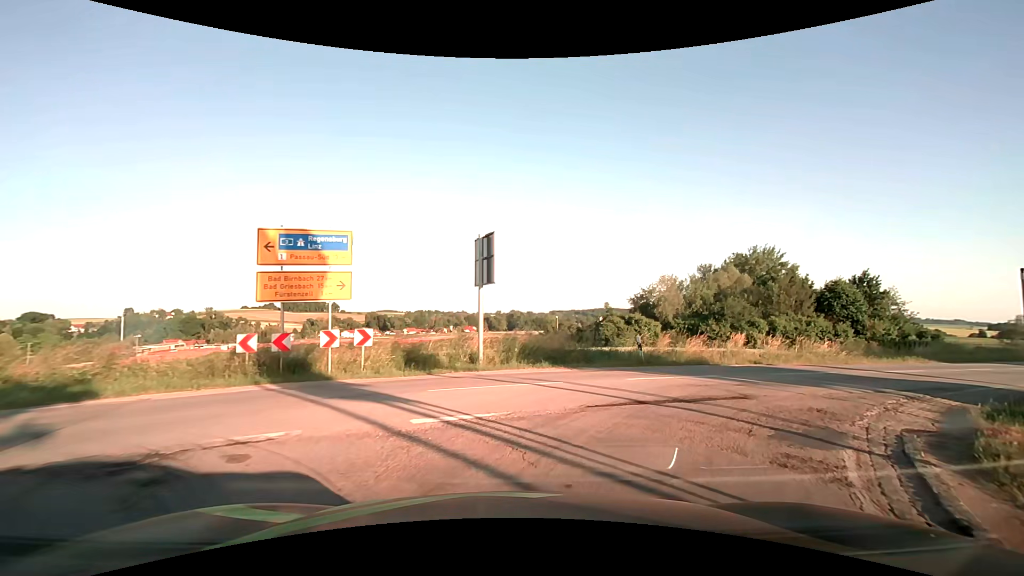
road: secondary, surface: asphalt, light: Day
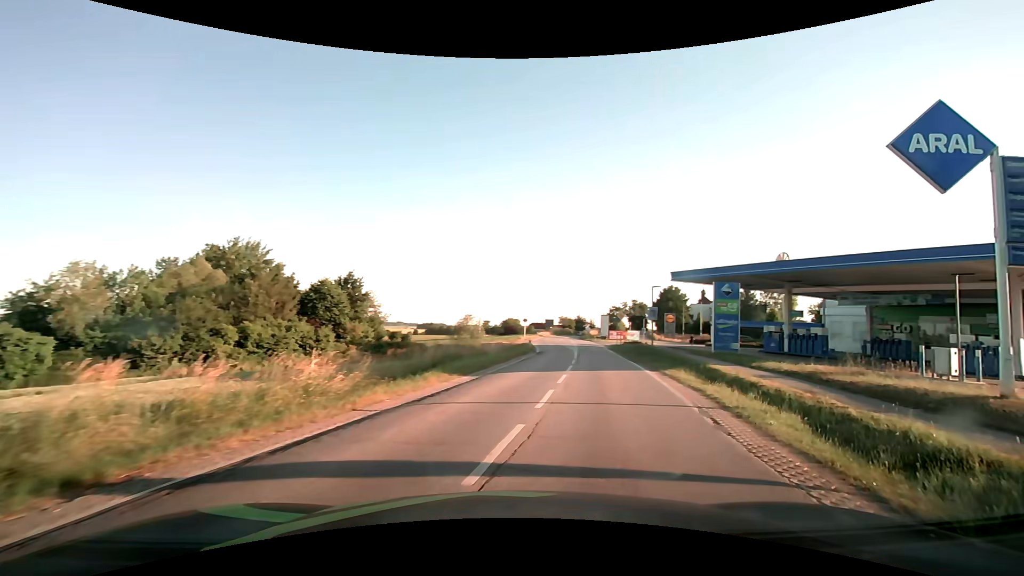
(+6.1, +13.3) m; +54°
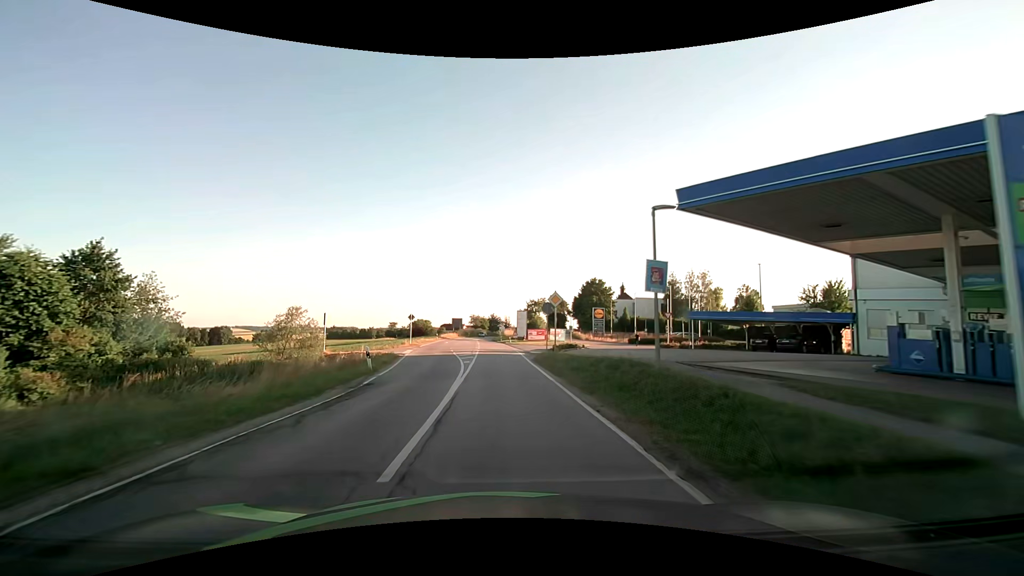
(+4.2, +22.7) m; +11°
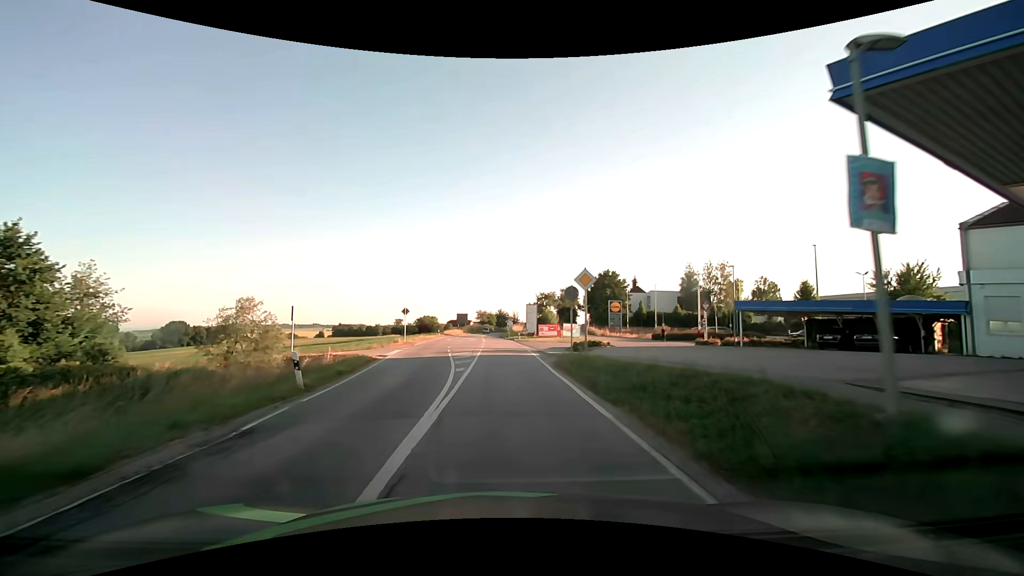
(-0.1, +7.5) m; -1°
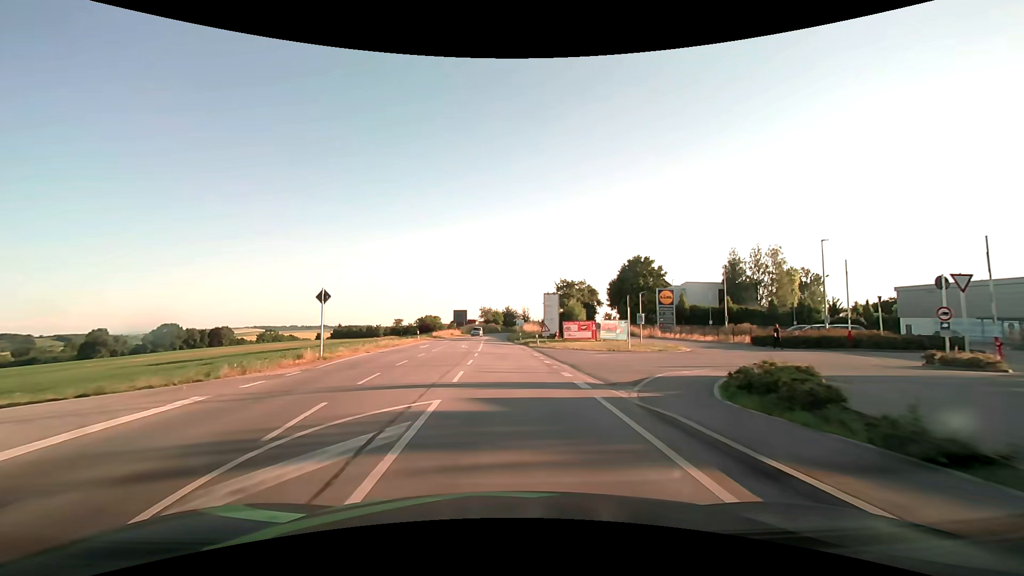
(-0.3, +22.9) m; -1°
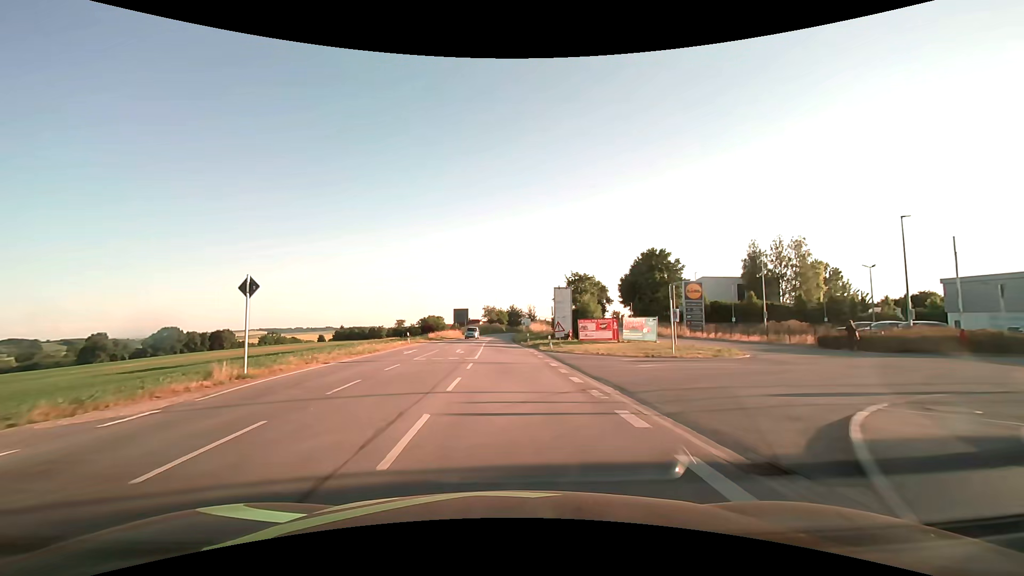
(0.0, +7.5) m; 0°
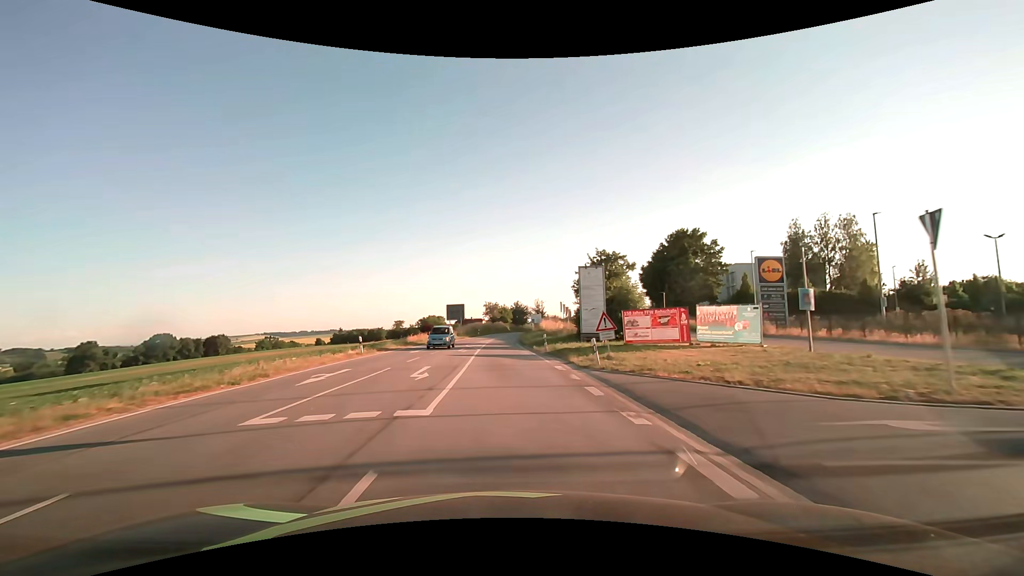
(-0.1, +15.1) m; -1°
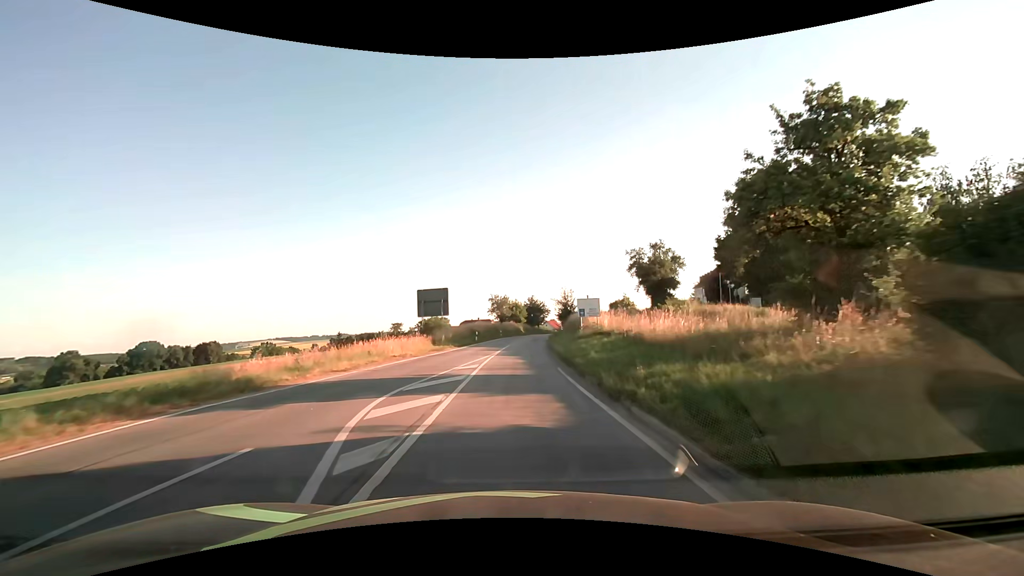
(-0.4, +30.4) m; -1°
(0, +10) (0, +20) (+1, +30) (+1, +40) (+2, +50) (+3, +60) (+4, +70) (+5, +80) (+6, +90) (+8, +100) m
